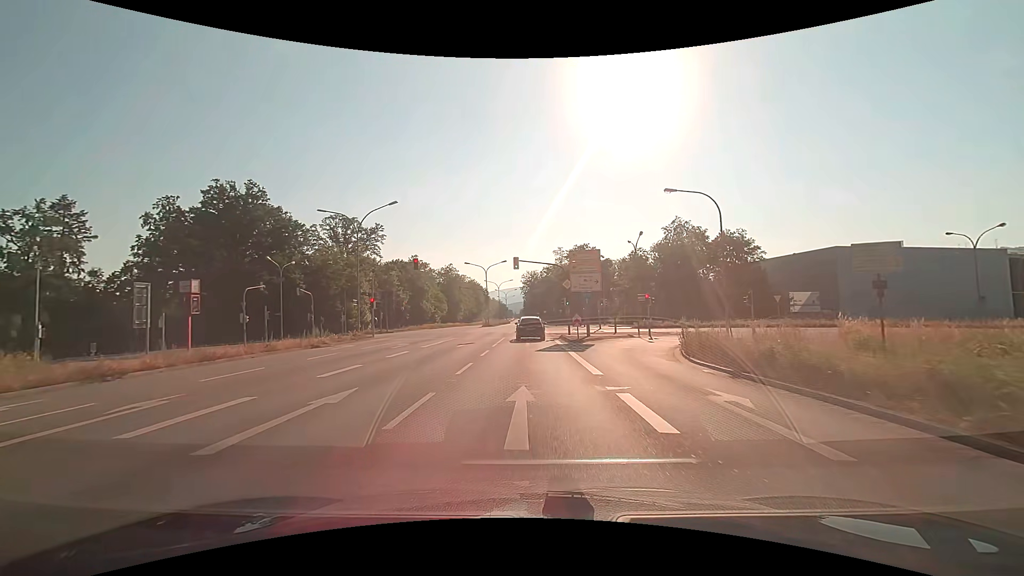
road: primary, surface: asphalt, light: Day
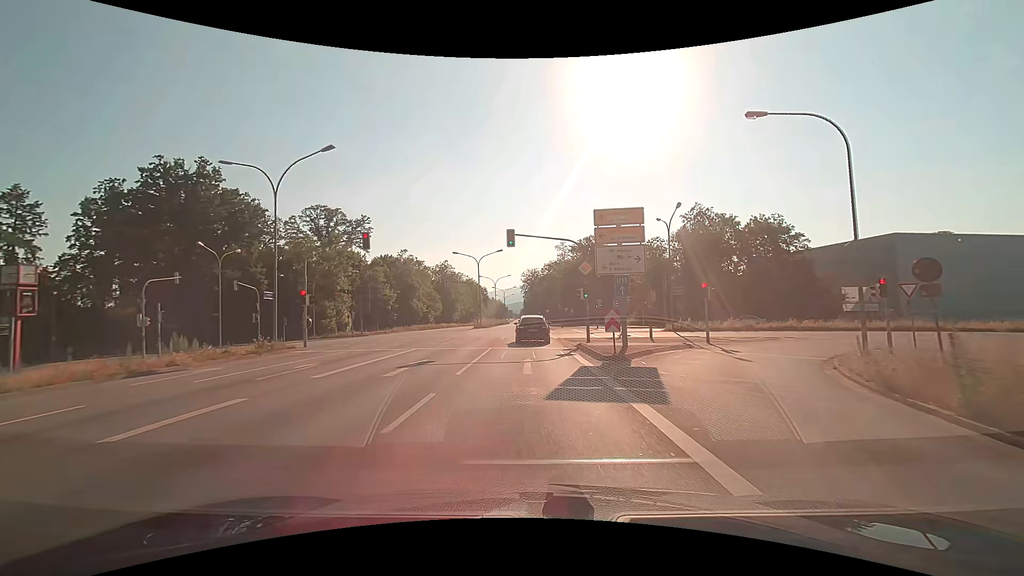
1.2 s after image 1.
(0.0, +12.3) m; 0°
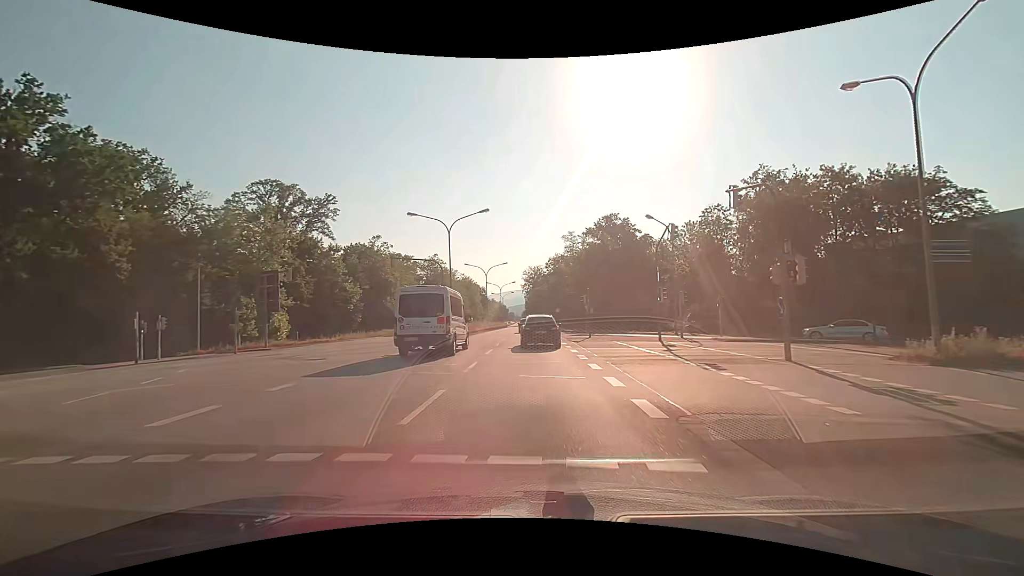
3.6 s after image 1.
(0.0, +25.4) m; 0°
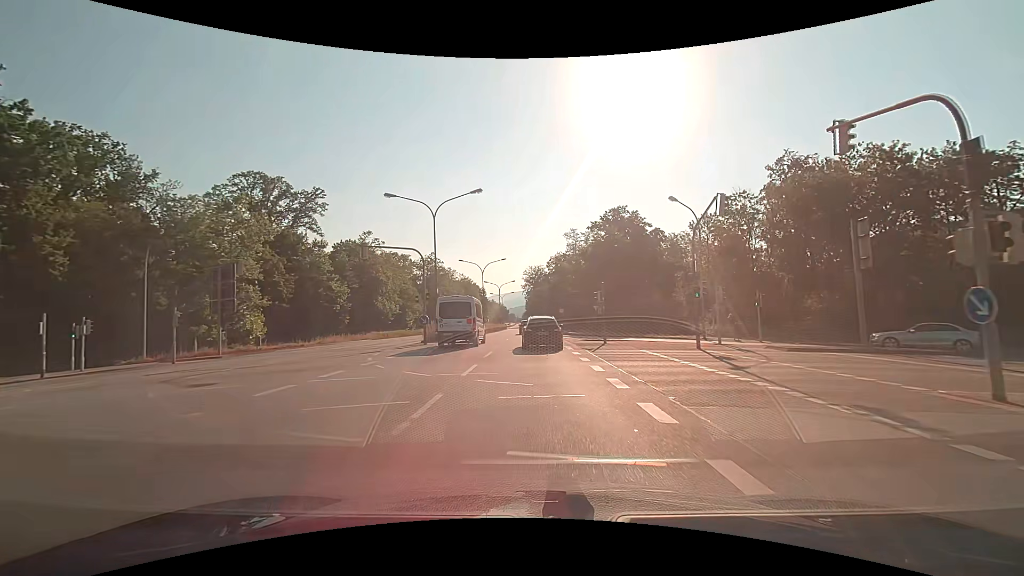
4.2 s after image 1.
(0.0, +6.6) m; 0°
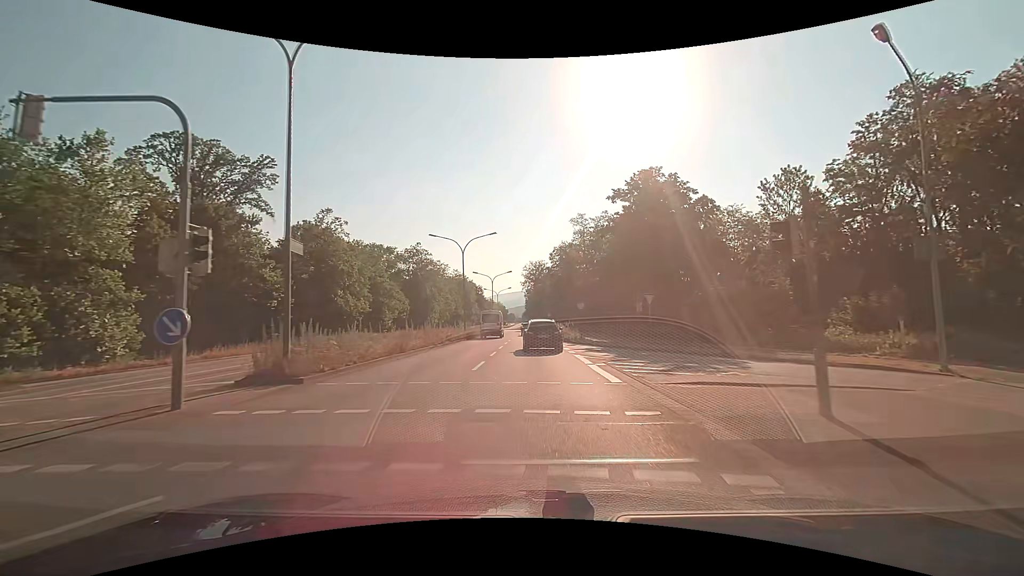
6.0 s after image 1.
(+0.1, +20.4) m; 0°
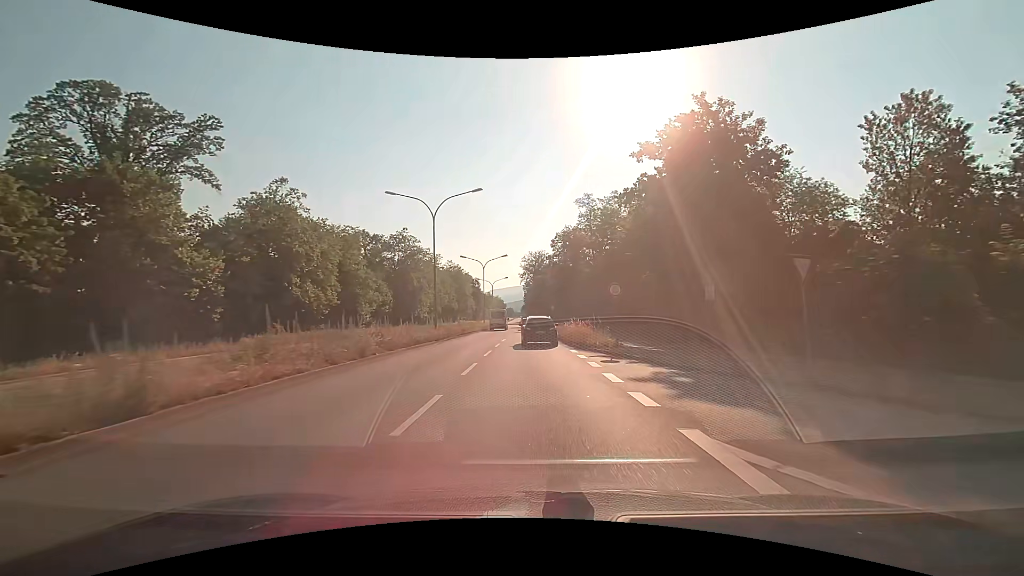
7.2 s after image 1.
(0.0, +14.3) m; 0°
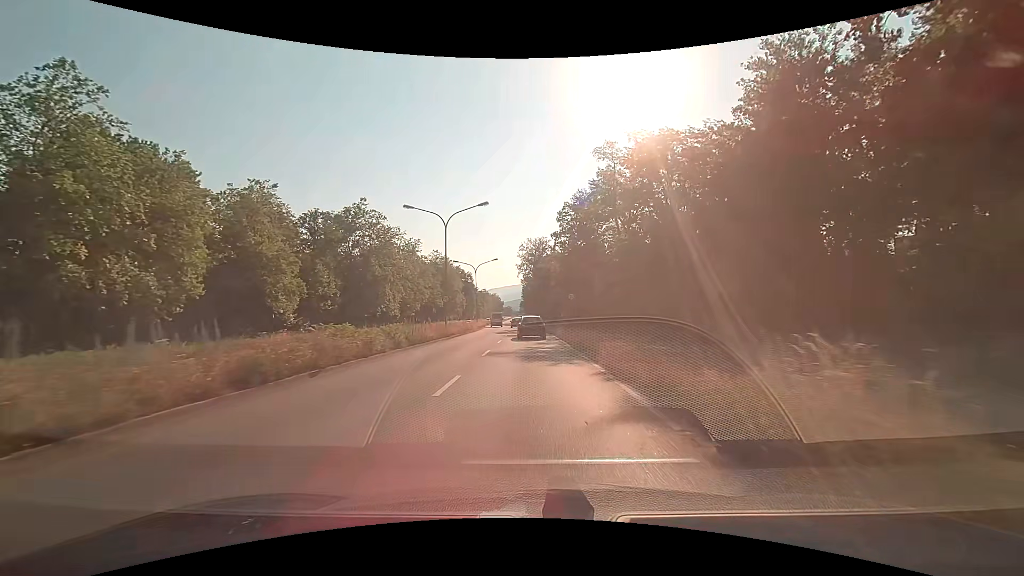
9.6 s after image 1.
(+0.1, +30.7) m; 0°
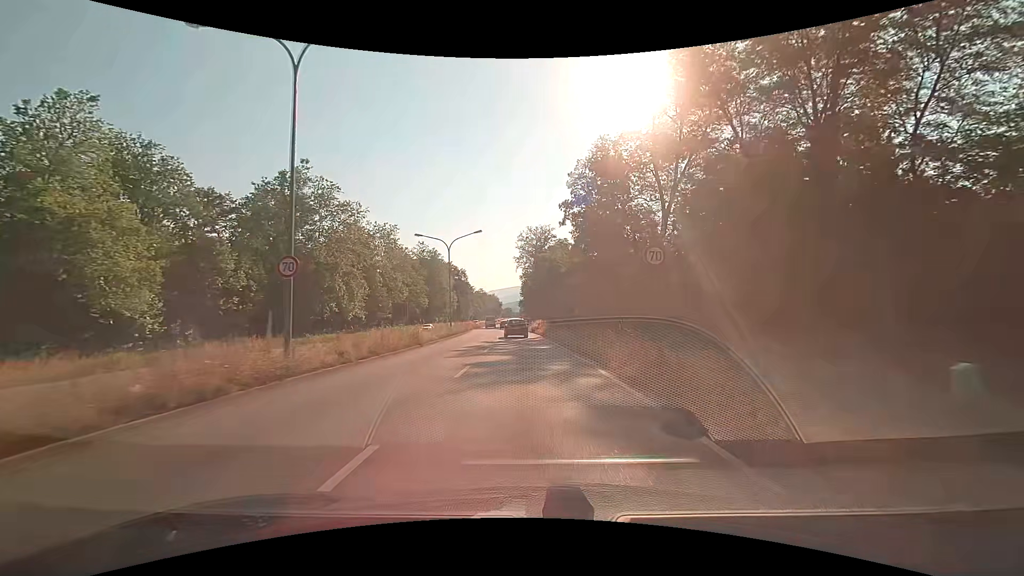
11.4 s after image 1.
(-0.1, +24.6) m; 0°
(0, +10) (0, +20) (0, +30) (-1, +40) (-1, +50) (-2, +60) (-2, +70) (-3, +80) (-4, +90) (-4, +100) m
